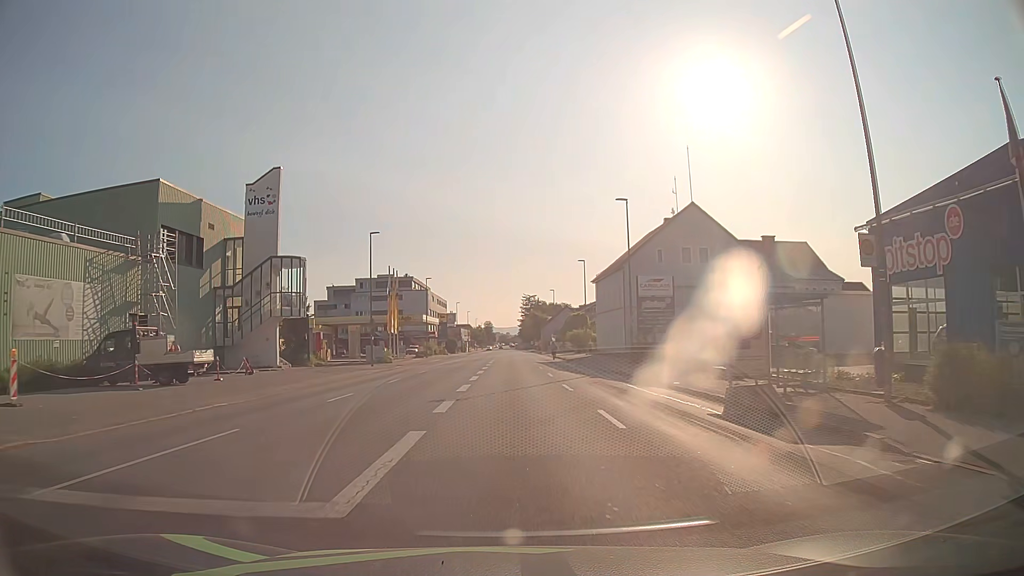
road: tertiary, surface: asphalt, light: Day
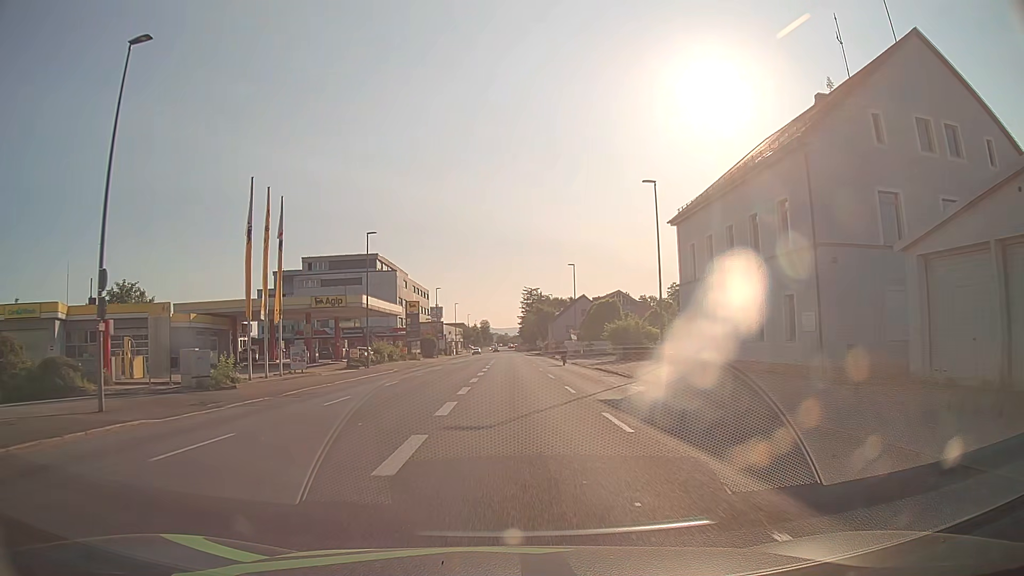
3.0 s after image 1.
(+0.1, +36.5) m; 0°
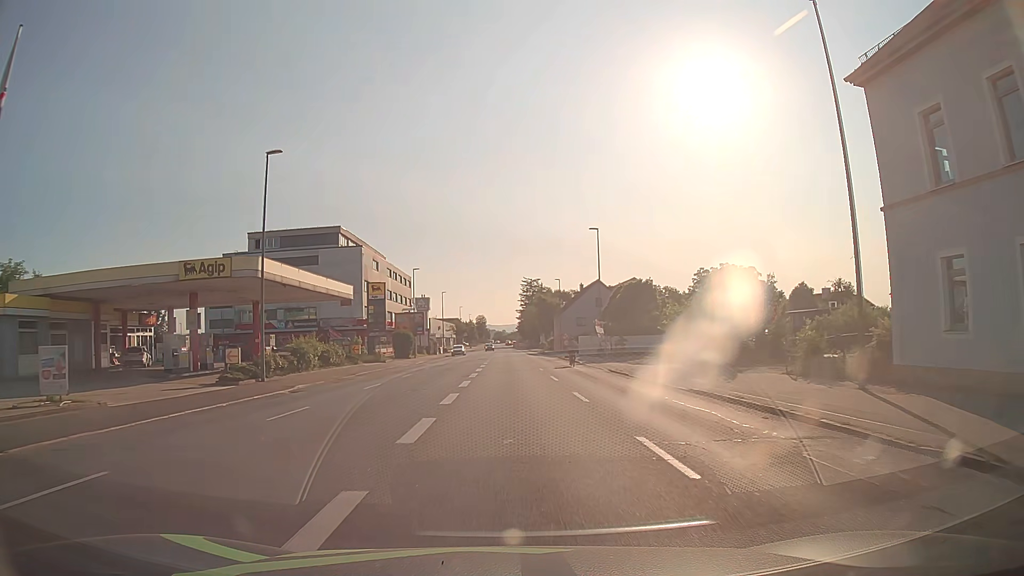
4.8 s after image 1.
(0.0, +21.9) m; 0°
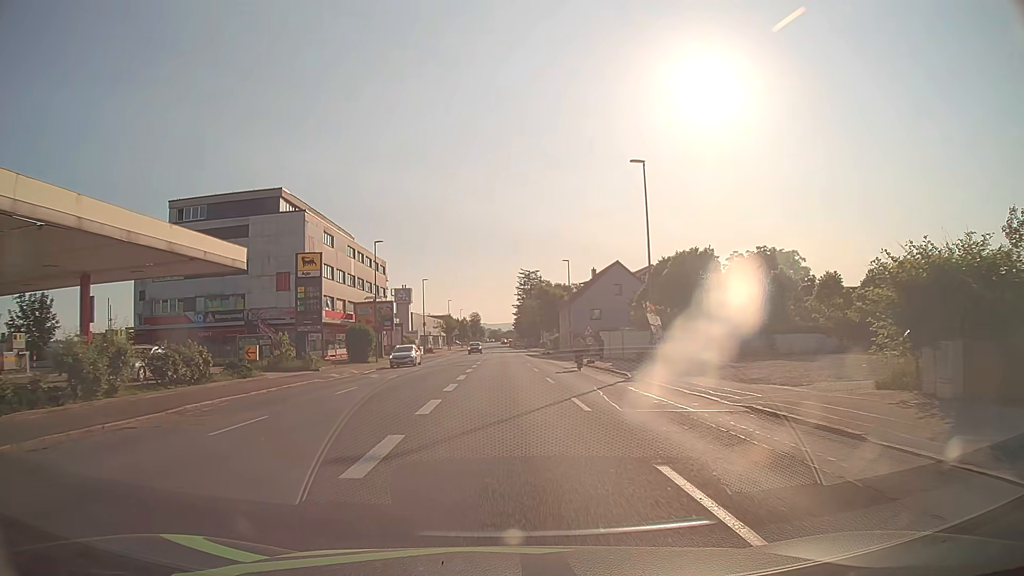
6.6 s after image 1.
(+0.1, +20.3) m; +1°
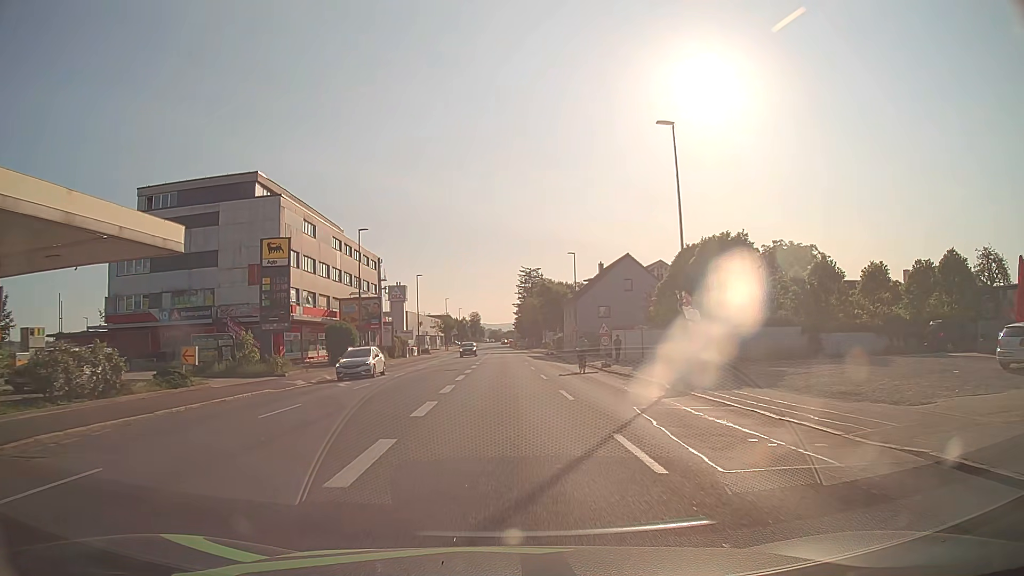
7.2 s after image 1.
(0.0, +6.4) m; 0°
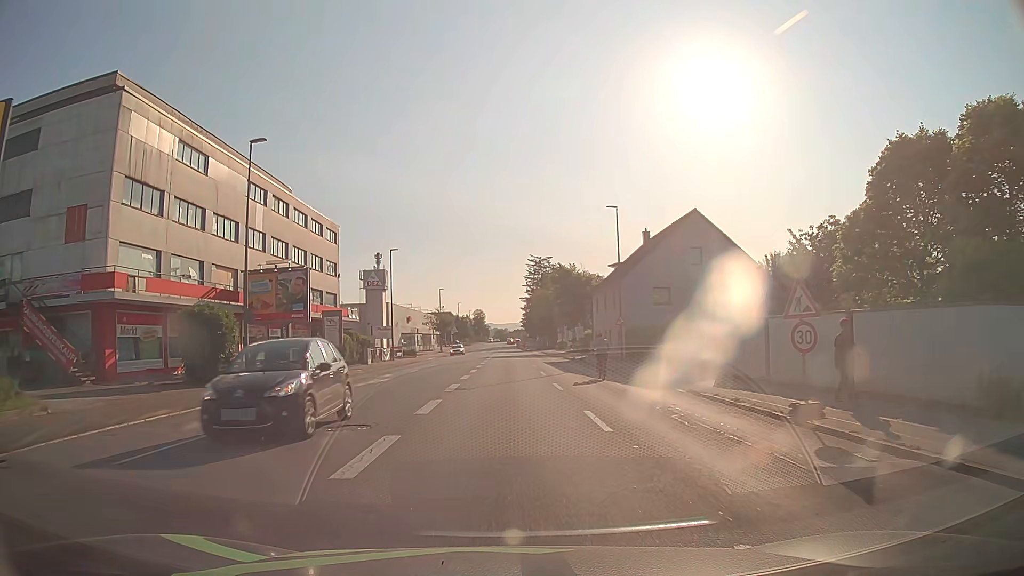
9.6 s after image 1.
(-0.1, +23.5) m; -1°
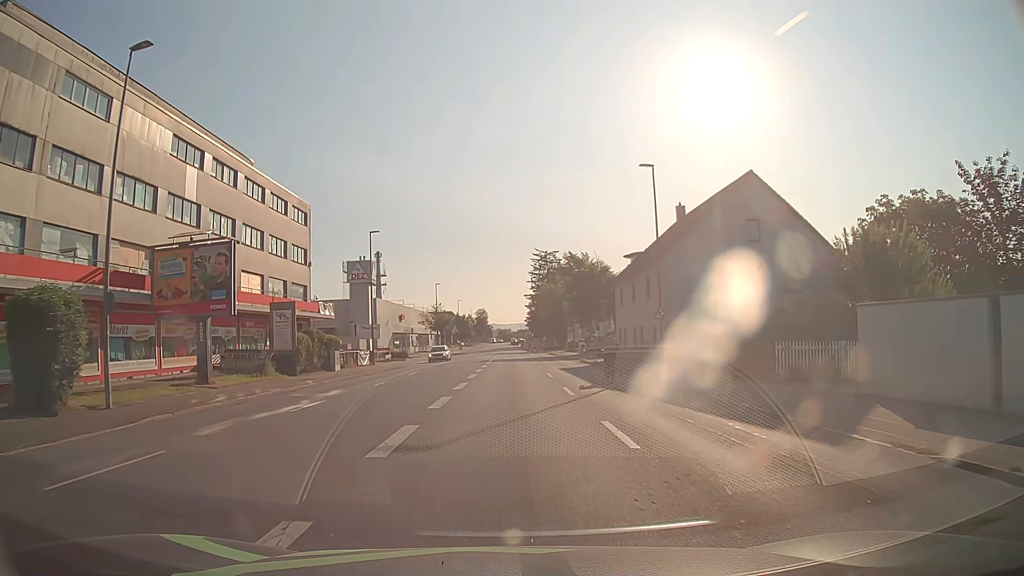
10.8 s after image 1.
(0.0, +10.8) m; 0°
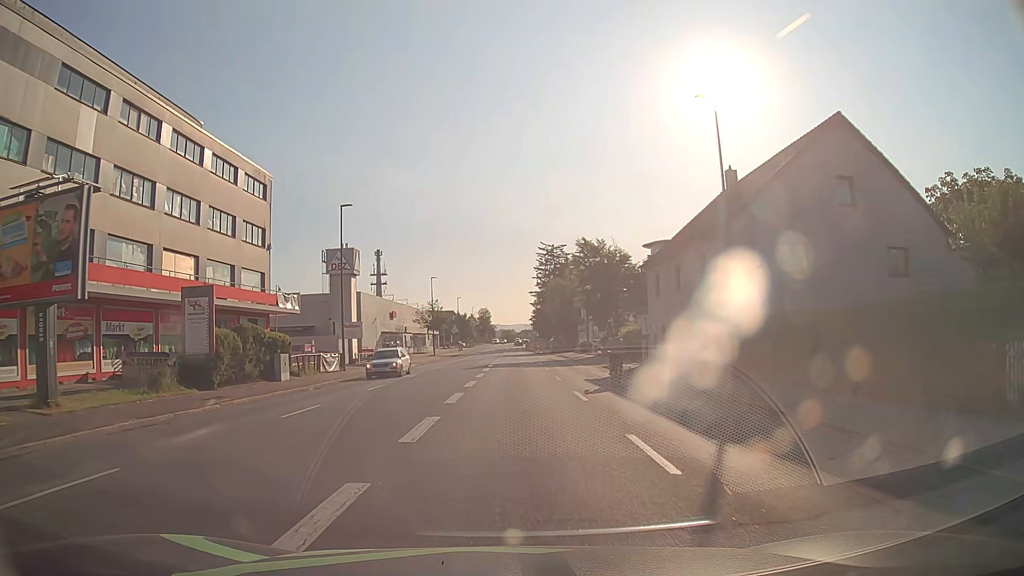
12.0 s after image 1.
(-0.1, +10.5) m; 0°
(0, +10) (0, +20) (0, +30) (0, +40) (0, +50) (0, +60) (0, +70) (0, +80) (+1, +90) (+1, +100) m
